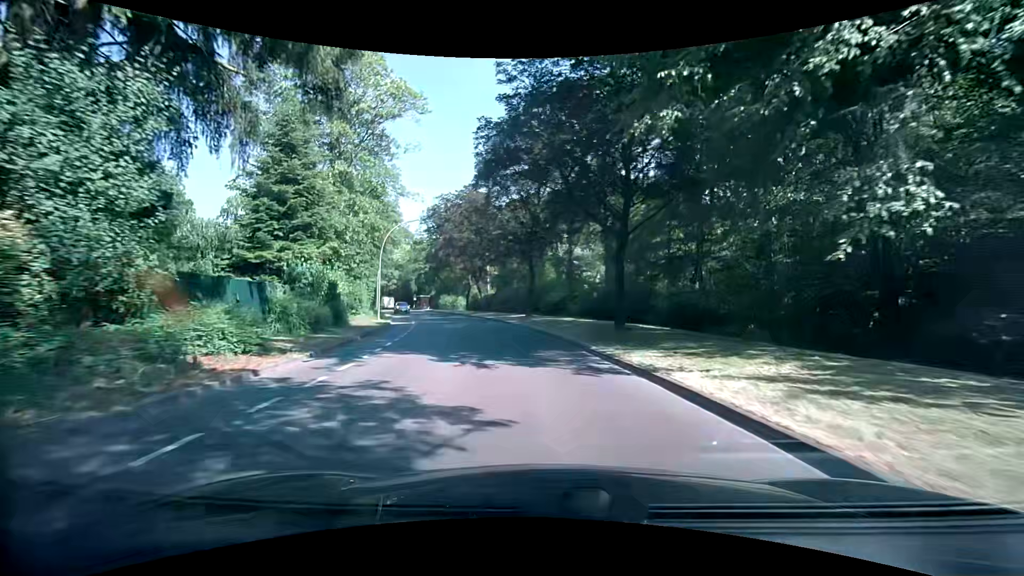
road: tertiary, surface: asphalt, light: Day
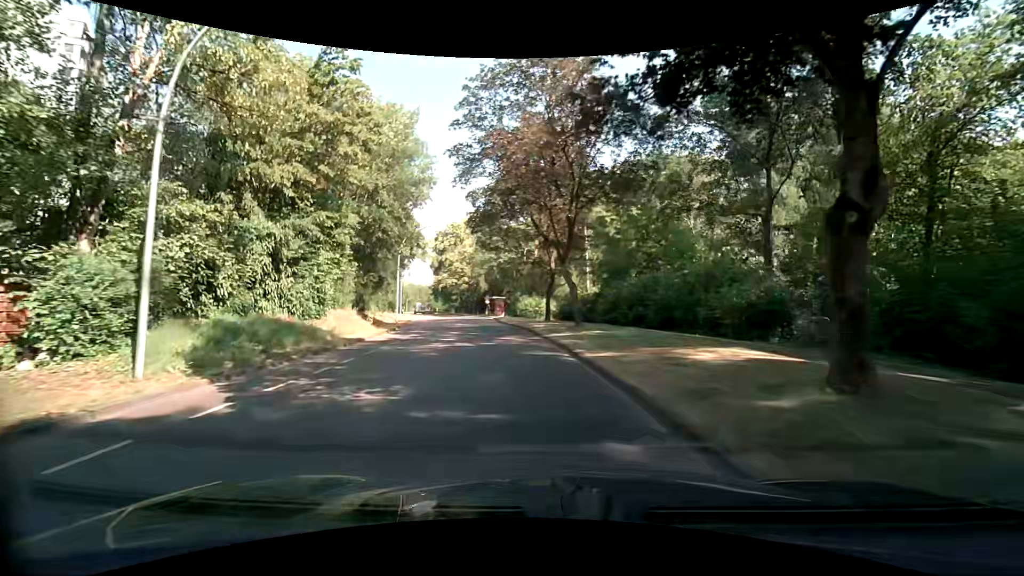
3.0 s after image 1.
(-2.9, +29.4) m; -12°
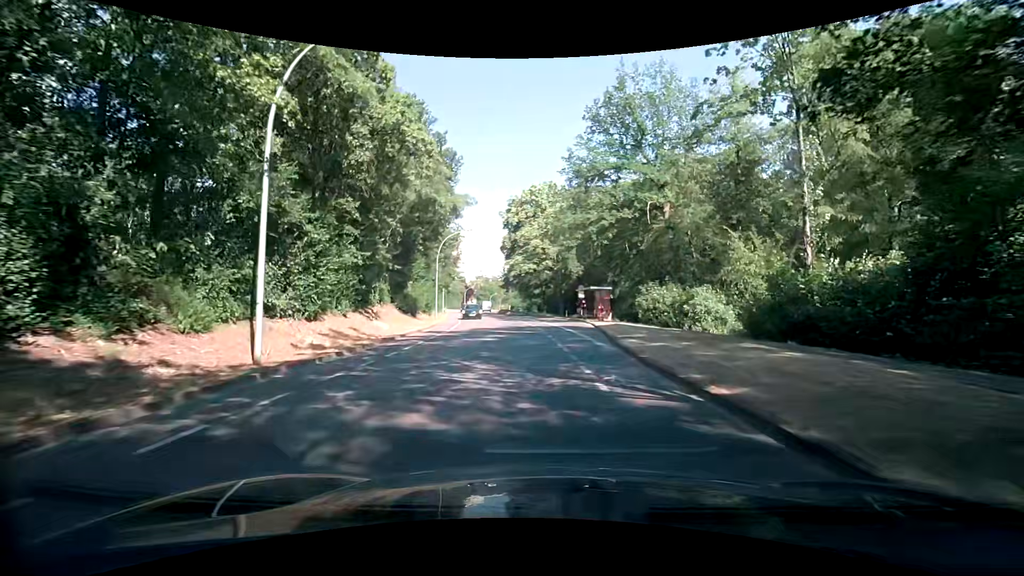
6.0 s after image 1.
(-2.8, +29.1) m; -11°
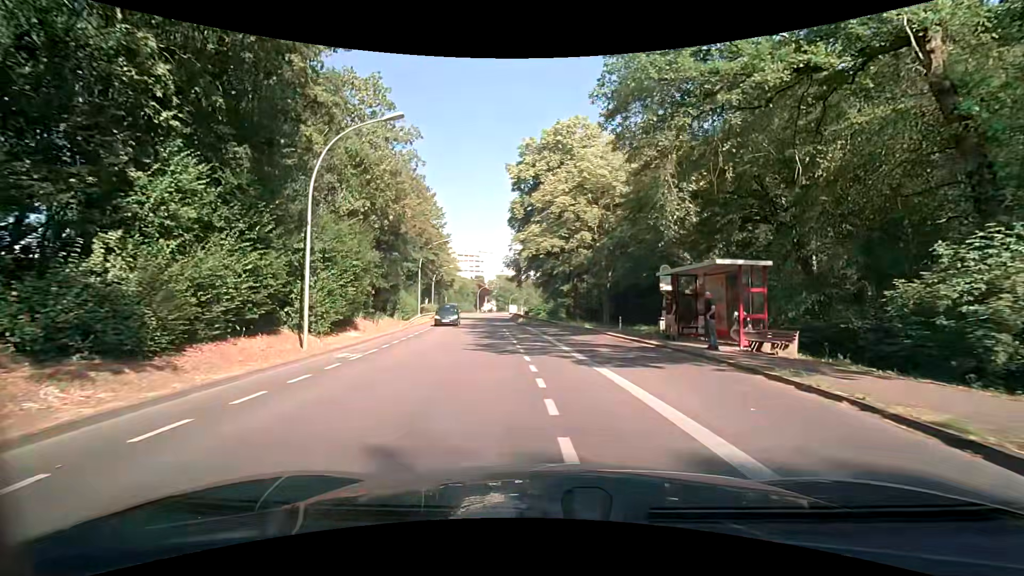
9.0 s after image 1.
(-0.4, +26.1) m; -1°
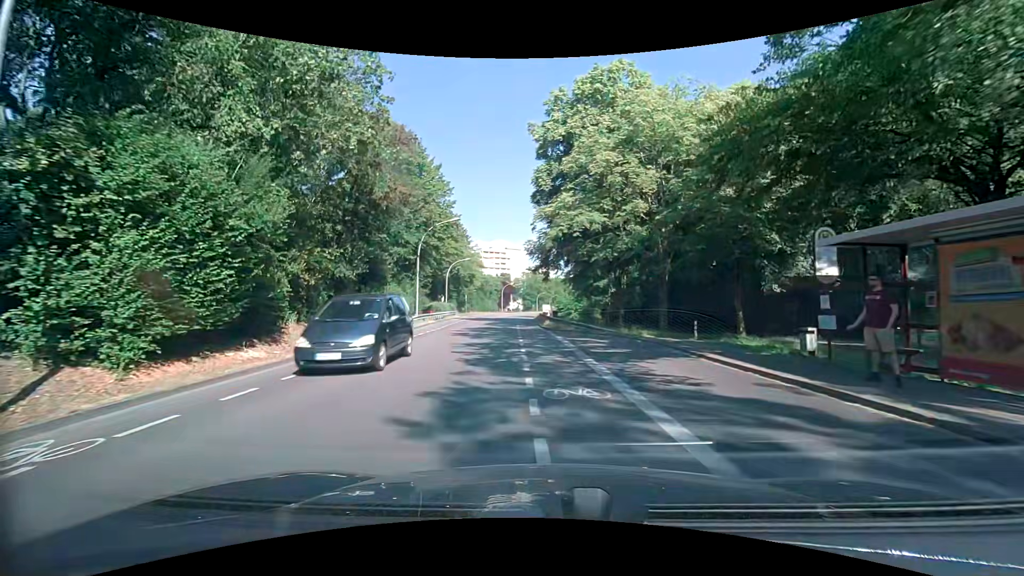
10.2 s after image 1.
(-0.5, +10.4) m; -4°
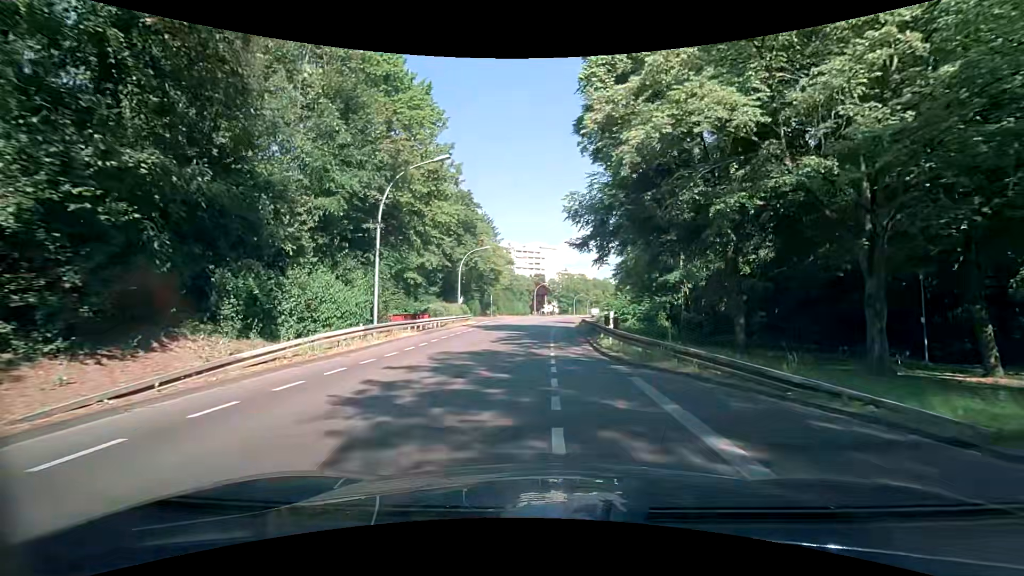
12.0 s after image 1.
(-0.6, +16.0) m; -4°
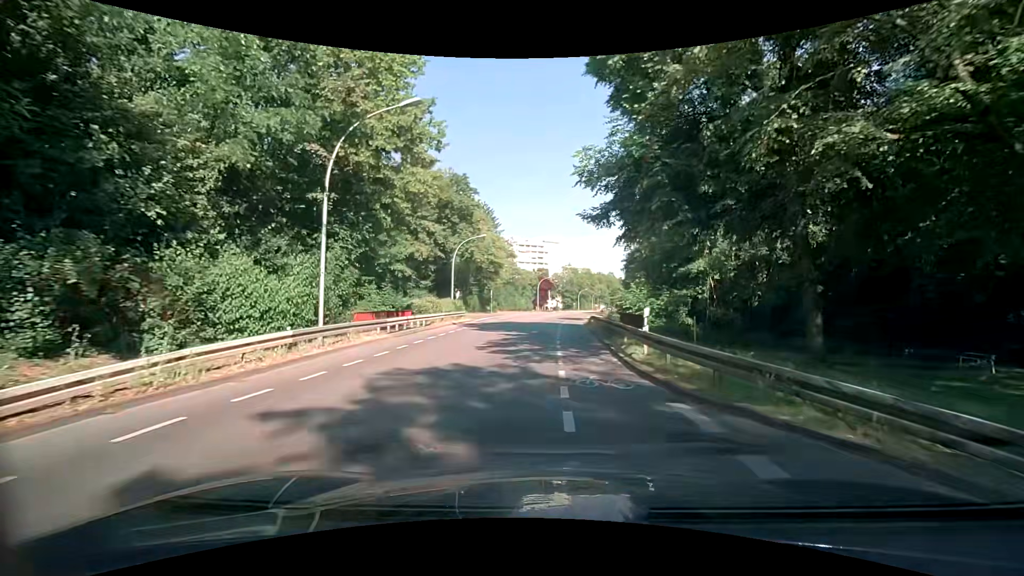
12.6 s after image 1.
(0.0, +5.4) m; 0°
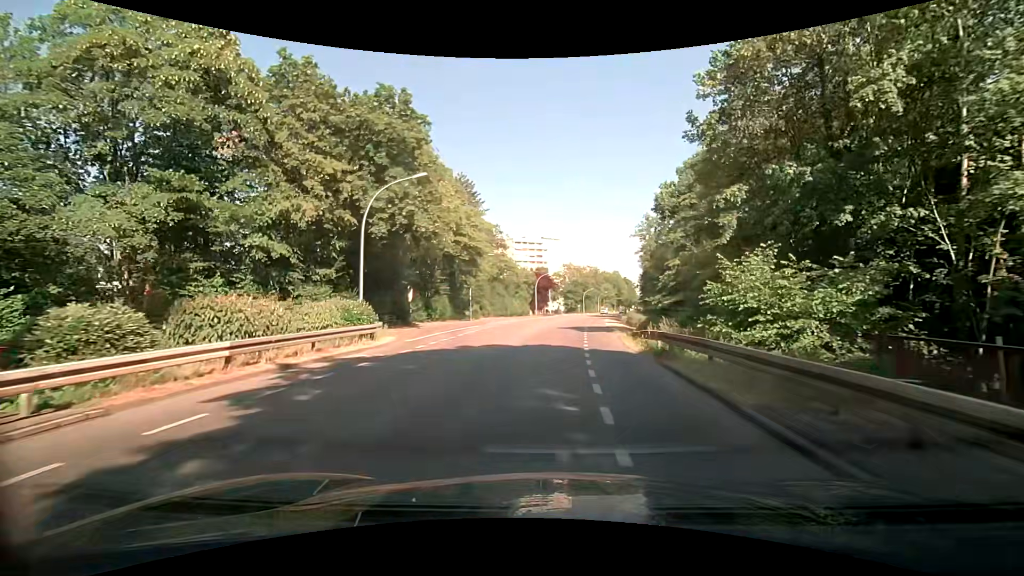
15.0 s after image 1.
(-0.1, +22.3) m; -1°
(0, +10) (+1, +20) (+1, +30) (+2, +40) (+3, +50) (+4, +60) (+5, +70) (+6, +80) (+8, +90) (+10, +99) m
